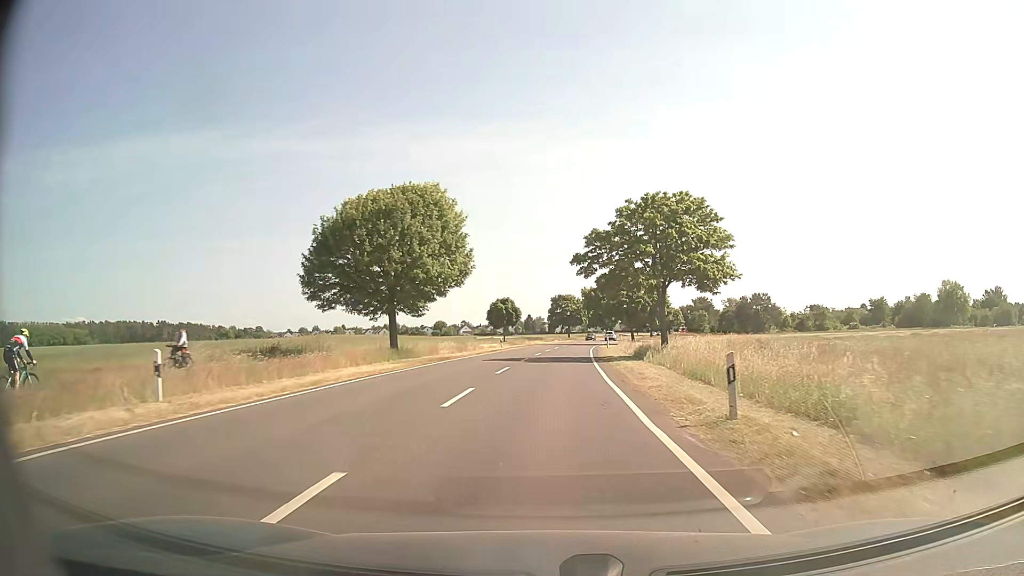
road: secondary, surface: asphalt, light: Day
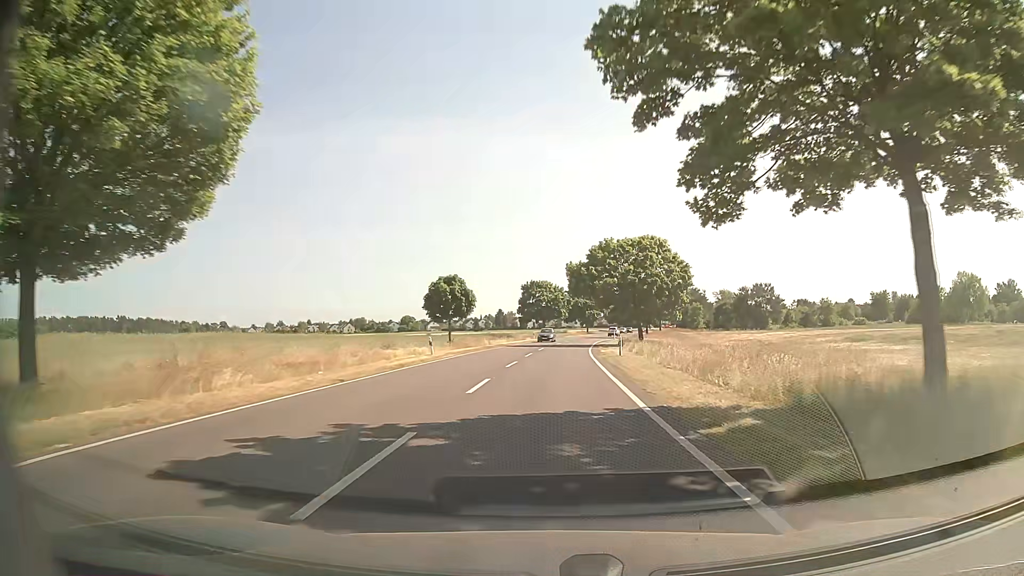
(+0.5, +26.5) m; +2°
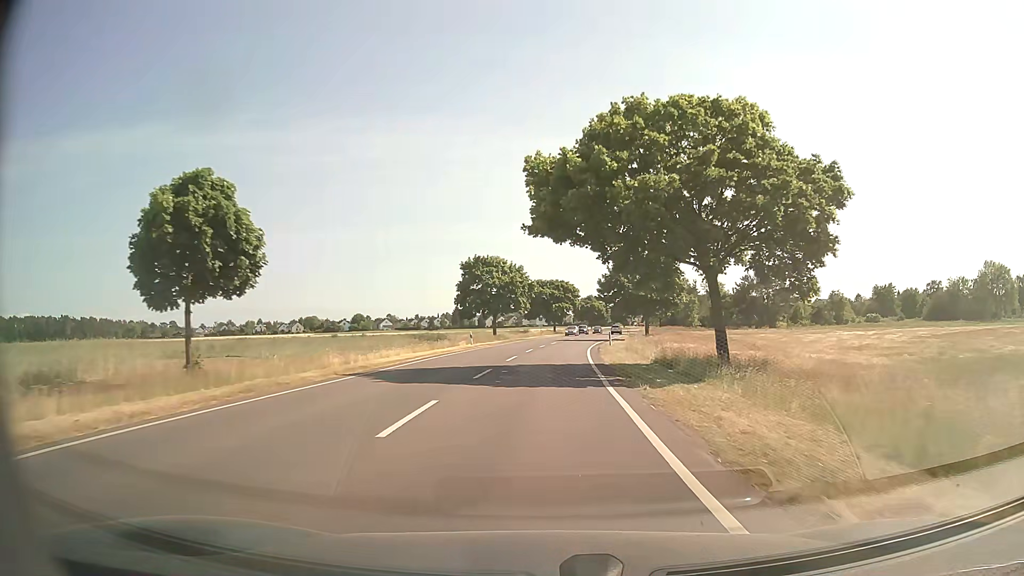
(+1.1, +35.2) m; +3°
(0, +10) (0, +20) (+1, +30) (+1, +40) (+2, +50) (+3, +60) (+4, +70) (+6, +80) (+7, +90) (+8, +100) m
